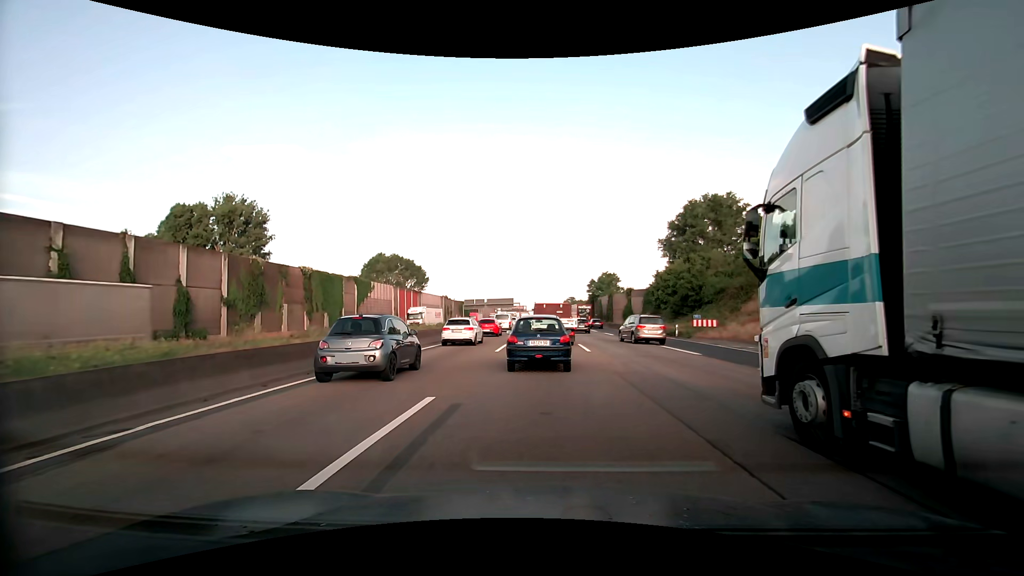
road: motorway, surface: asphalt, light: Day
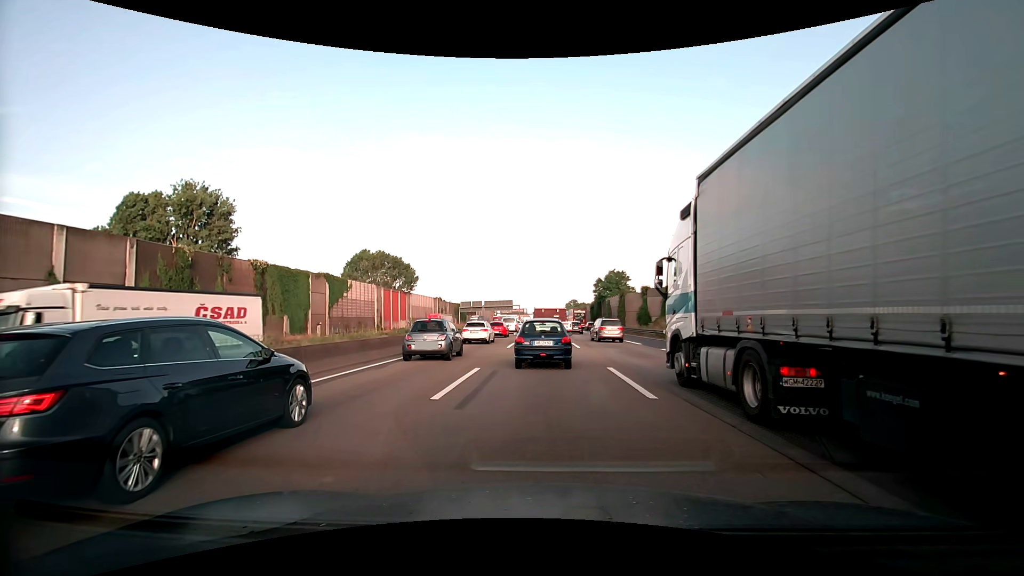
(+0.1, +12.1) m; 0°
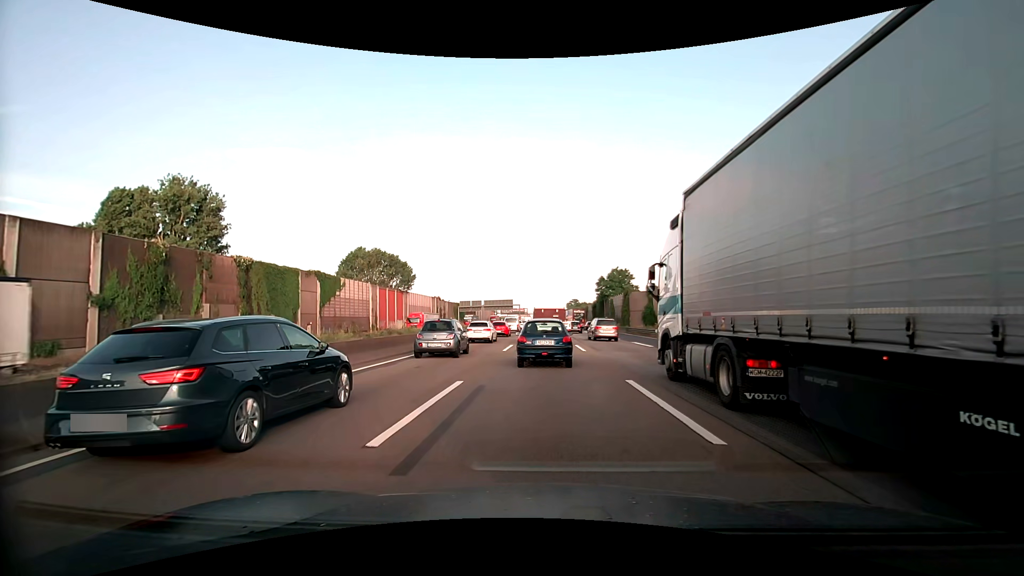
(0.0, +3.3) m; +2°
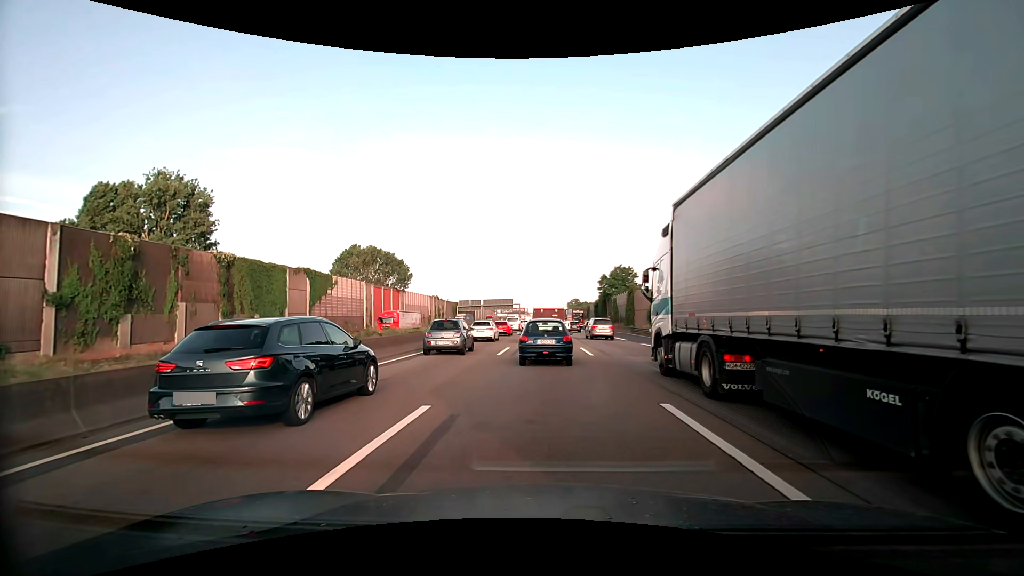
(0.0, +3.4) m; 0°
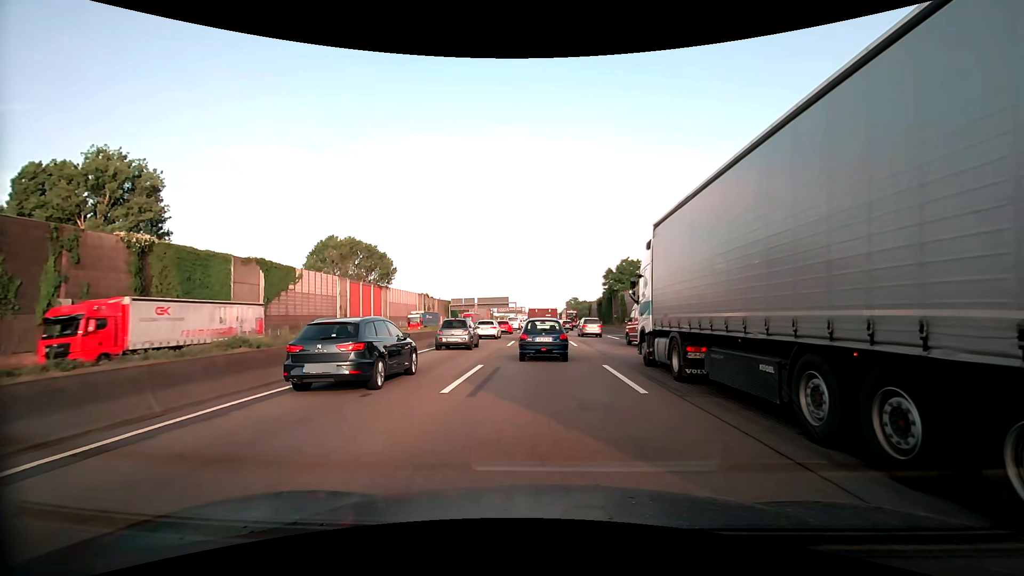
(-0.1, +10.9) m; -1°
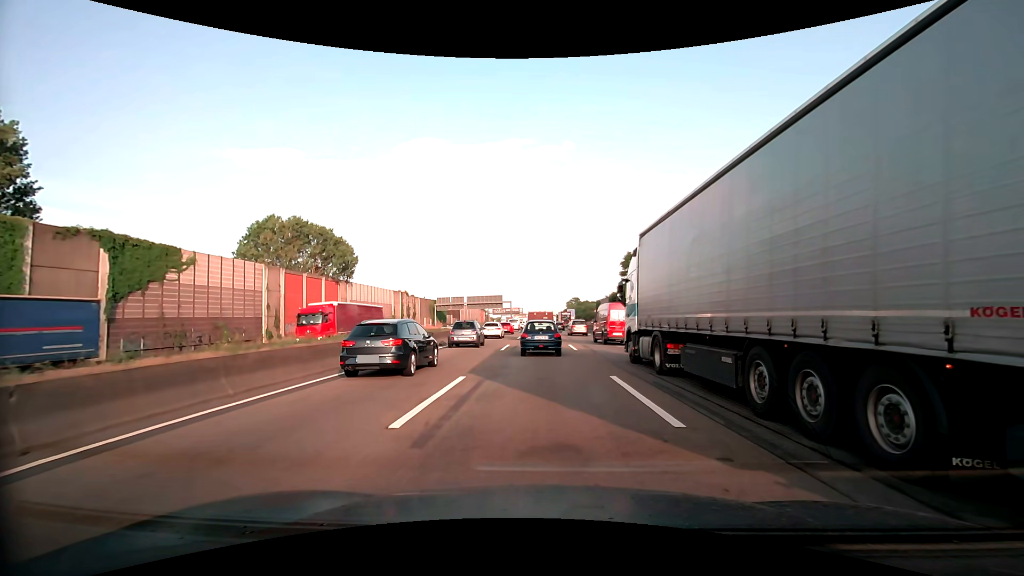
(+0.1, +21.0) m; 0°
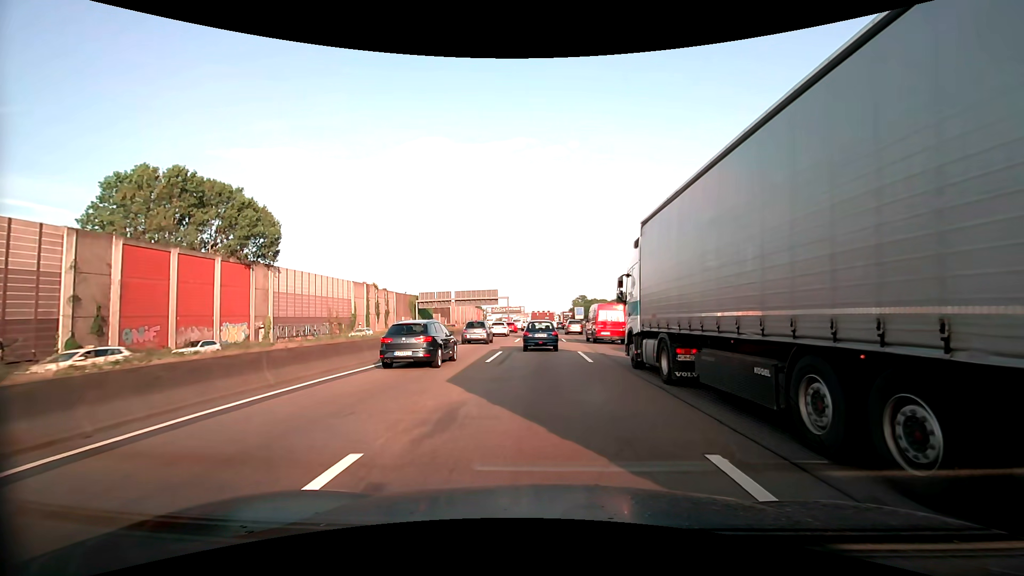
(+0.2, +25.5) m; 0°
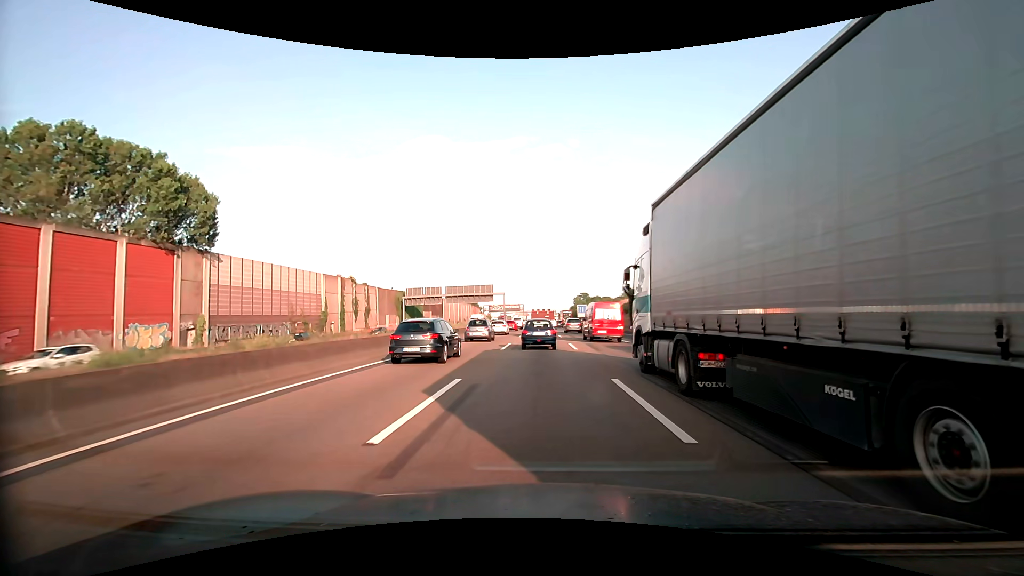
(0.0, +11.7) m; 0°
(0, +10) (0, +20) (0, +30) (0, +40) (0, +50) (0, +60) (0, +70) (0, +80) (0, +90) (0, +100) m
